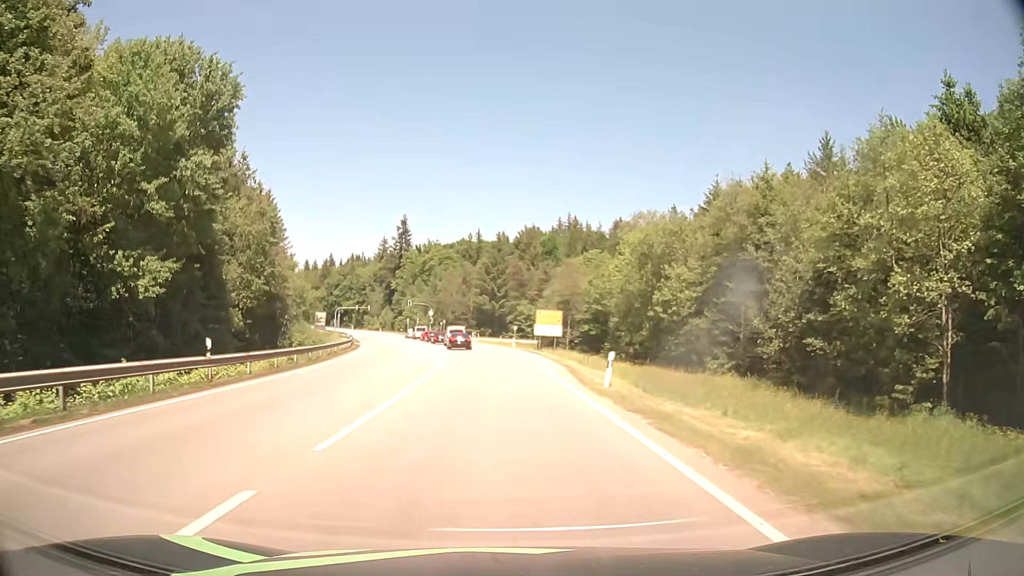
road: secondary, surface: asphalt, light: Day
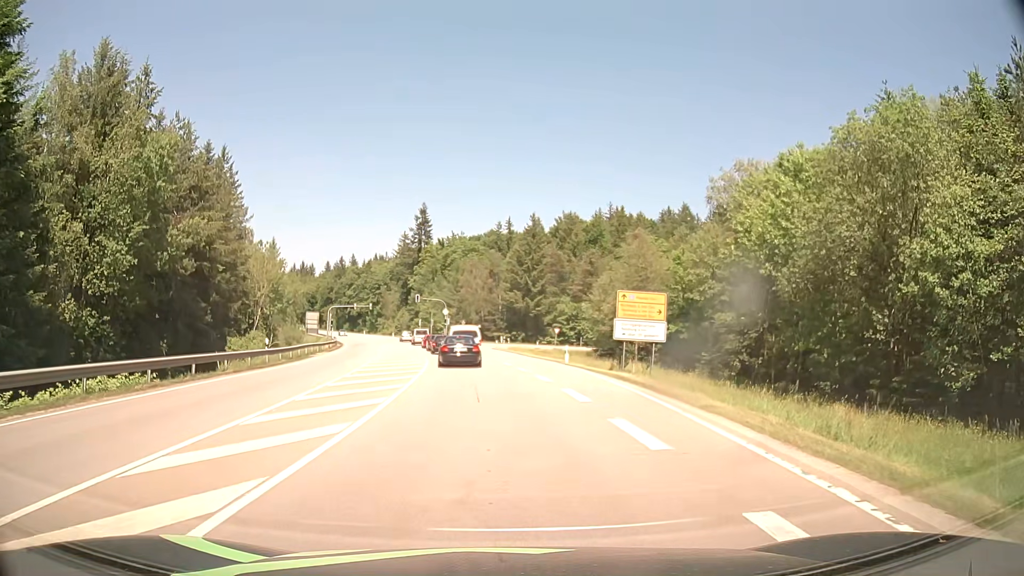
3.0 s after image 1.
(-0.6, +28.3) m; -3°
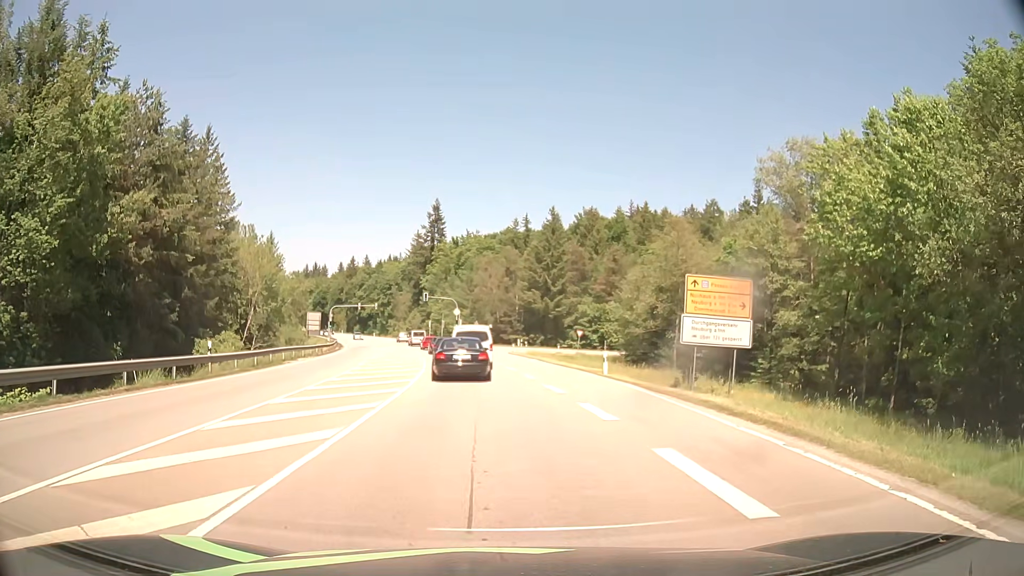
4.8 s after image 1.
(-0.1, +8.7) m; -1°
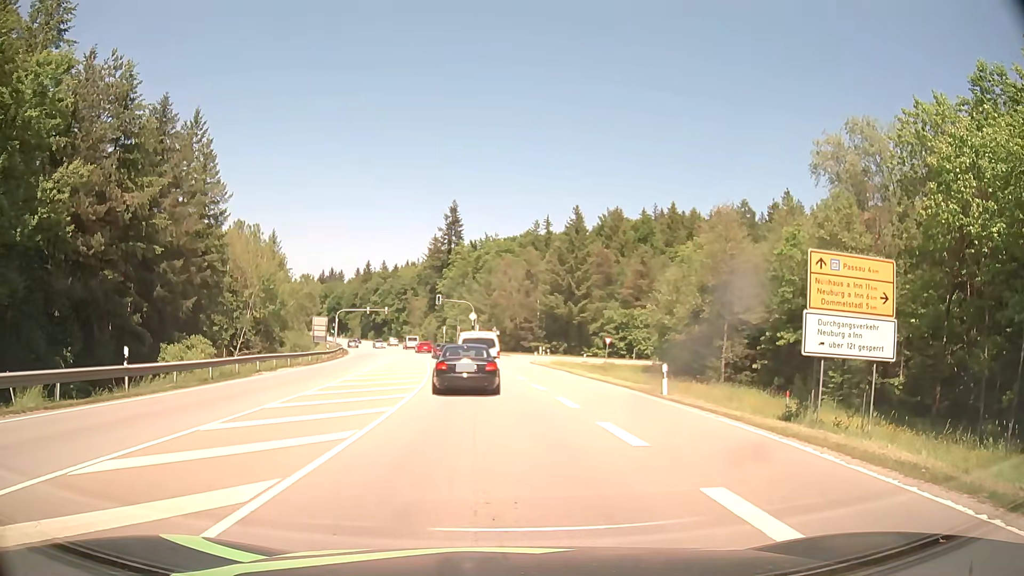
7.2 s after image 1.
(-0.1, +7.7) m; -1°
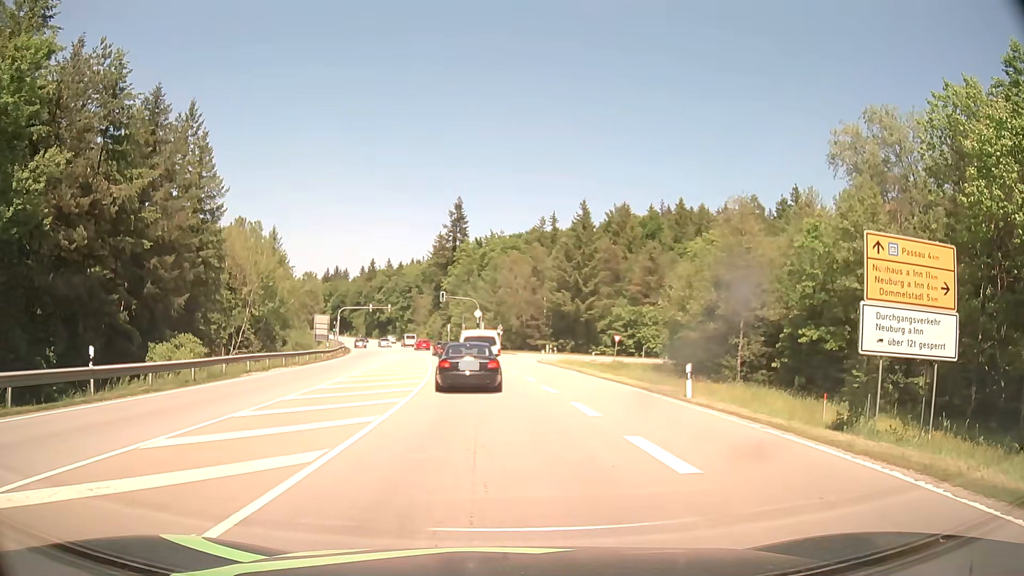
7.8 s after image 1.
(0.0, +2.3) m; -2°
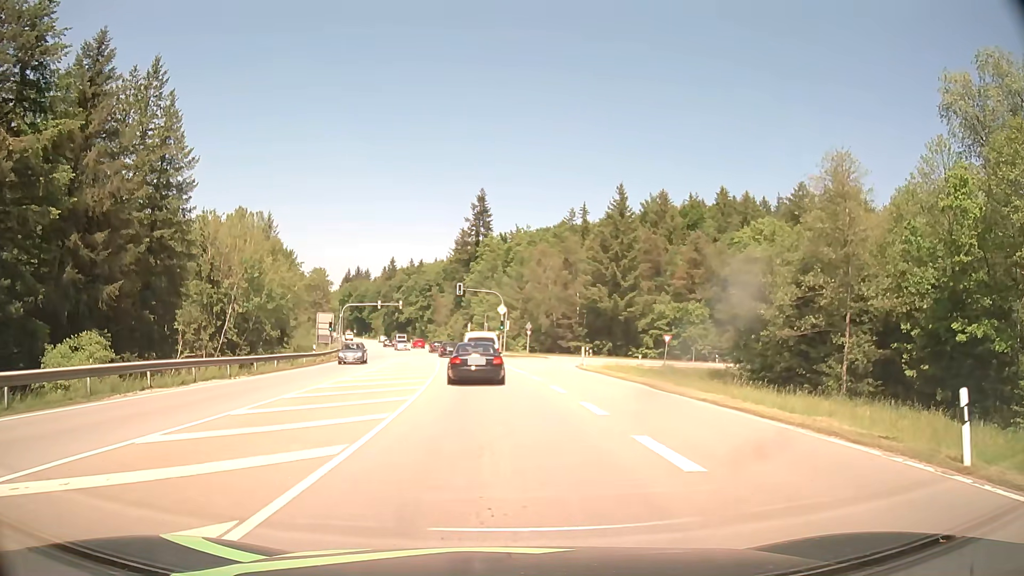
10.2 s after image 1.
(0.0, +12.5) m; -1°
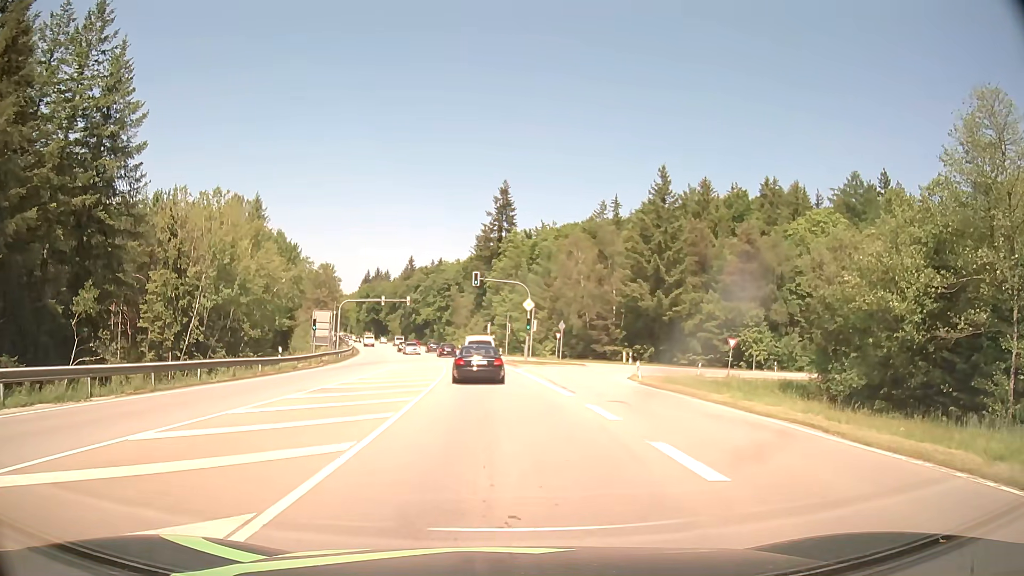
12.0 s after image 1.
(-0.2, +12.6) m; -2°
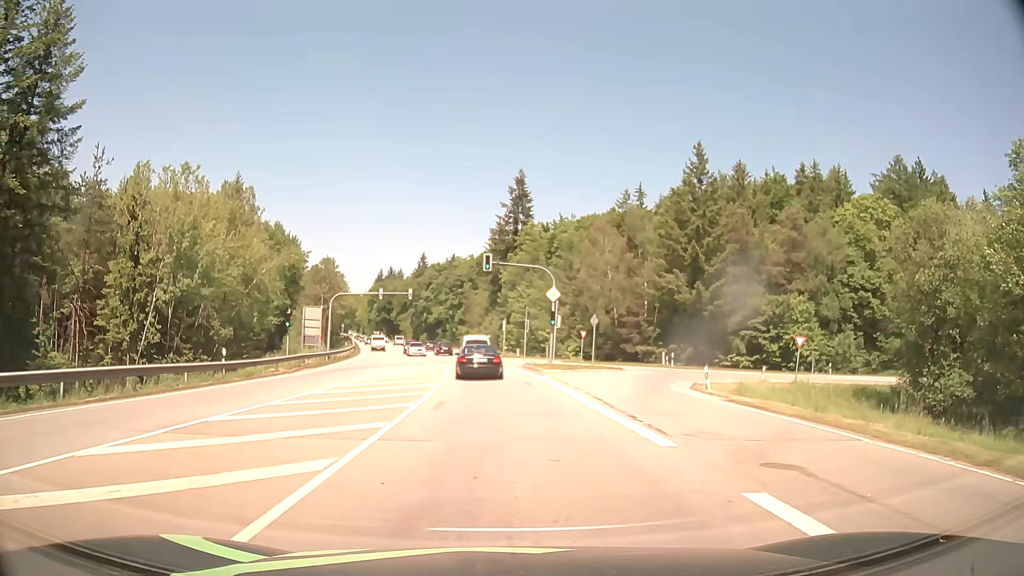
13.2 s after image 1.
(-0.1, +10.0) m; -2°
(0, +10) (0, +20) (-1, +30) (-2, +40) (-3, +50) (-4, +60) (-5, +70) (-7, +80) (-9, +89) (-11, +99) m
